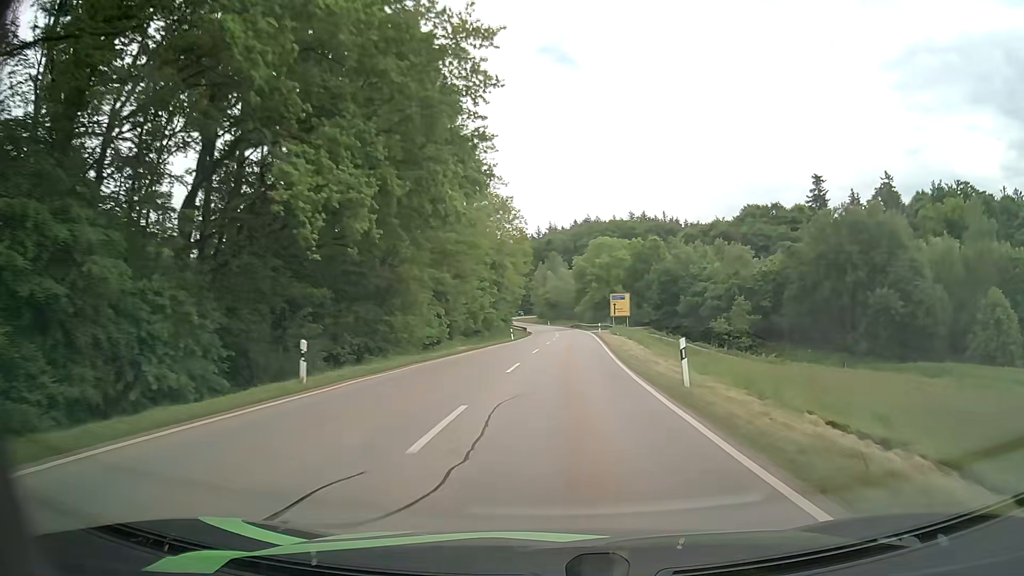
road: secondary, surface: asphalt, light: Day
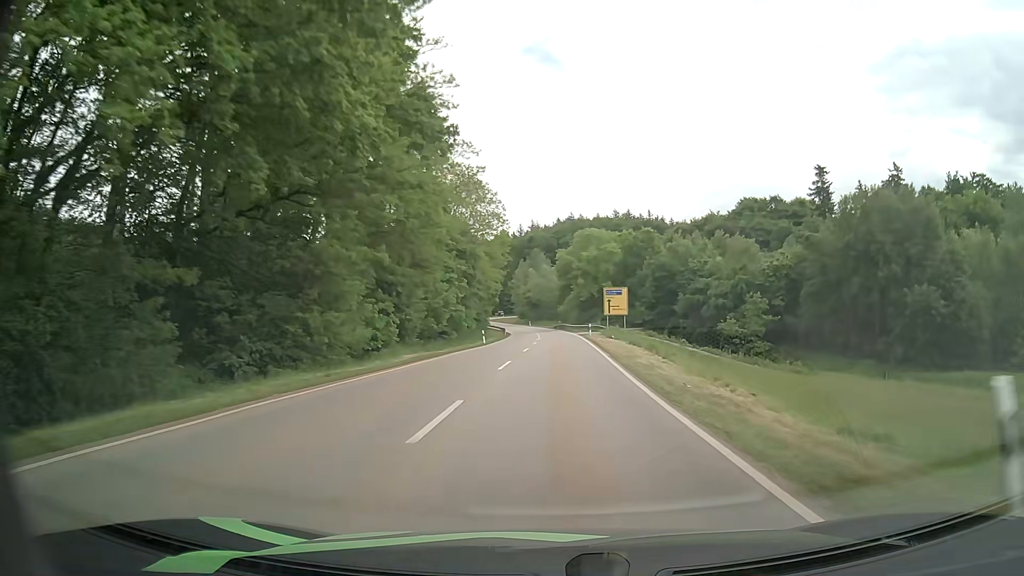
(+0.2, +11.3) m; +2°
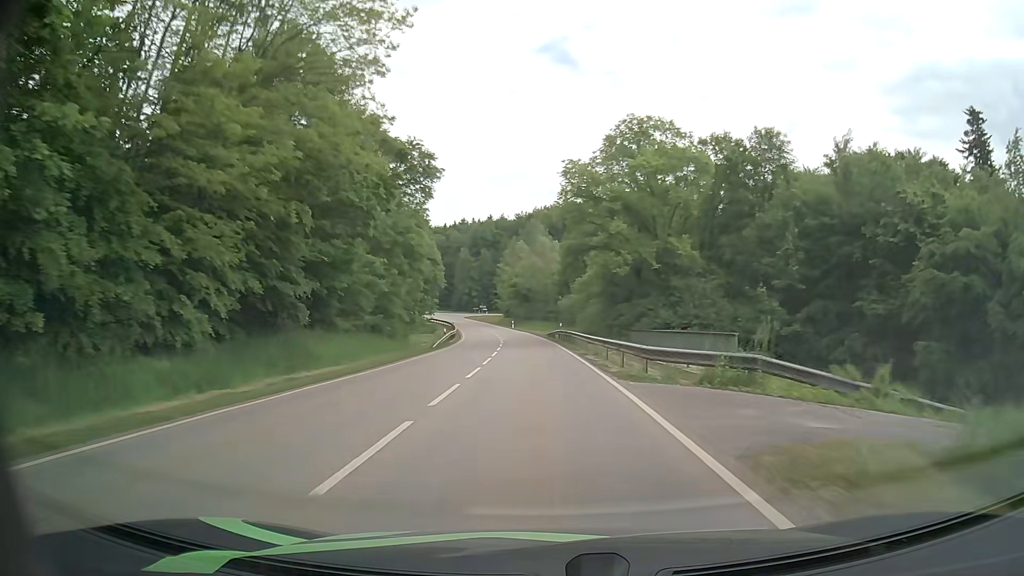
(+0.8, +56.3) m; 0°
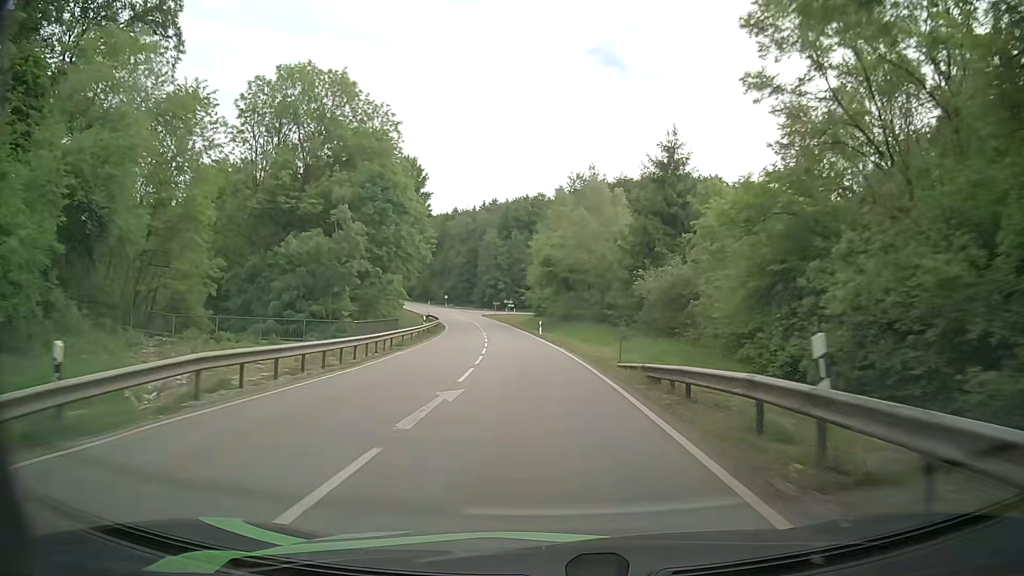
(-1.2, +44.3) m; -3°
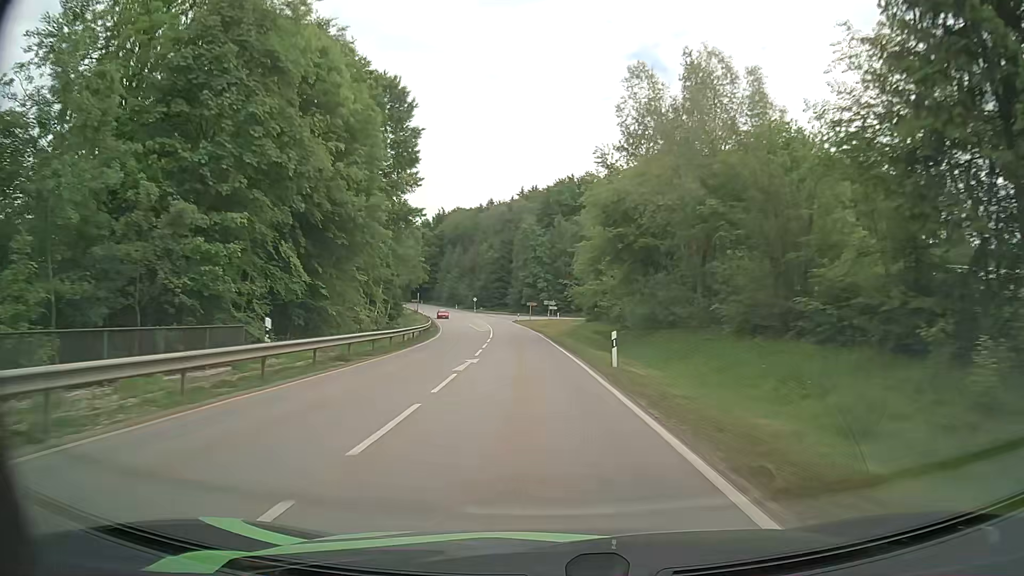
(-0.9, +32.5) m; -4°
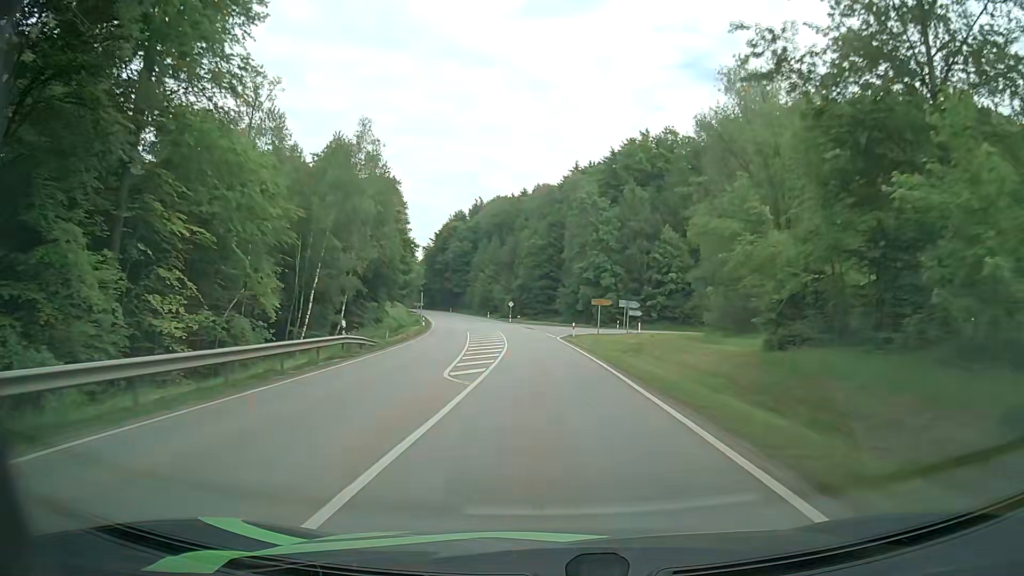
(-2.0, +42.0) m; -5°
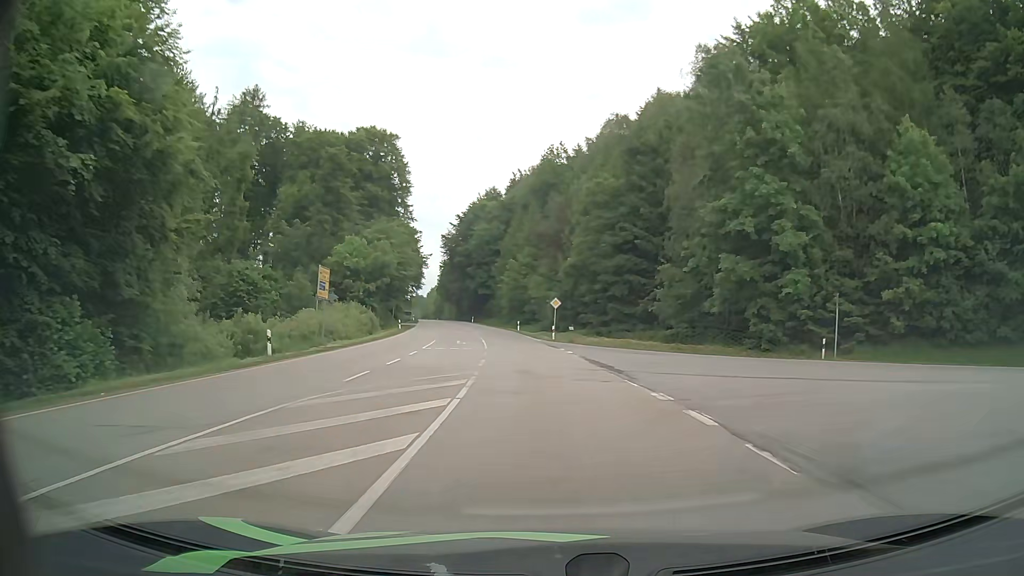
(-1.7, +51.8) m; -4°
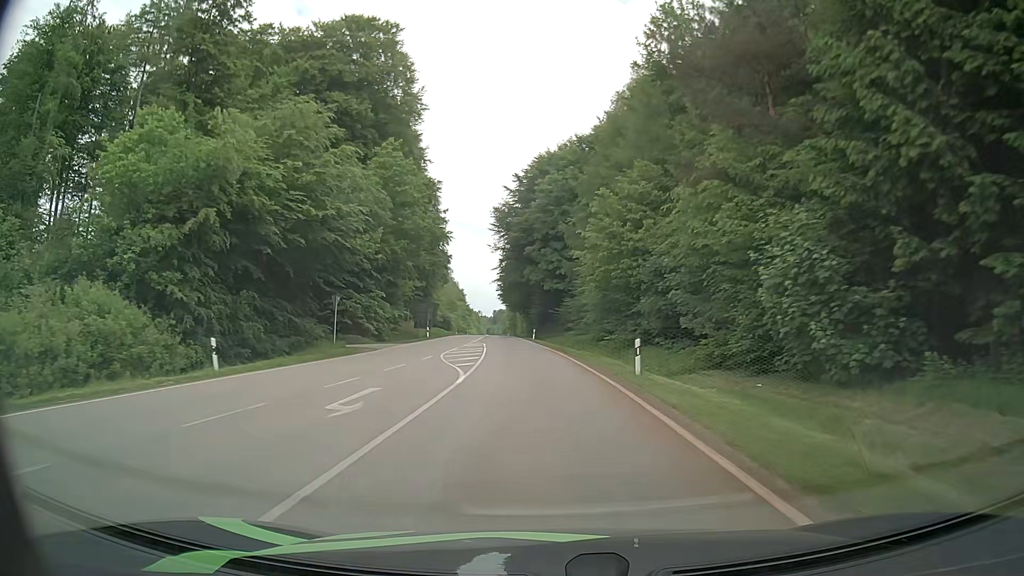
(-3.0, +50.0) m; -8°
(0, +10) (-1, +20) (-1, +30) (-2, +40) (-3, +50) (-4, +60) (-5, +70) (-5, +80) (-6, +90) (-7, +100) m
